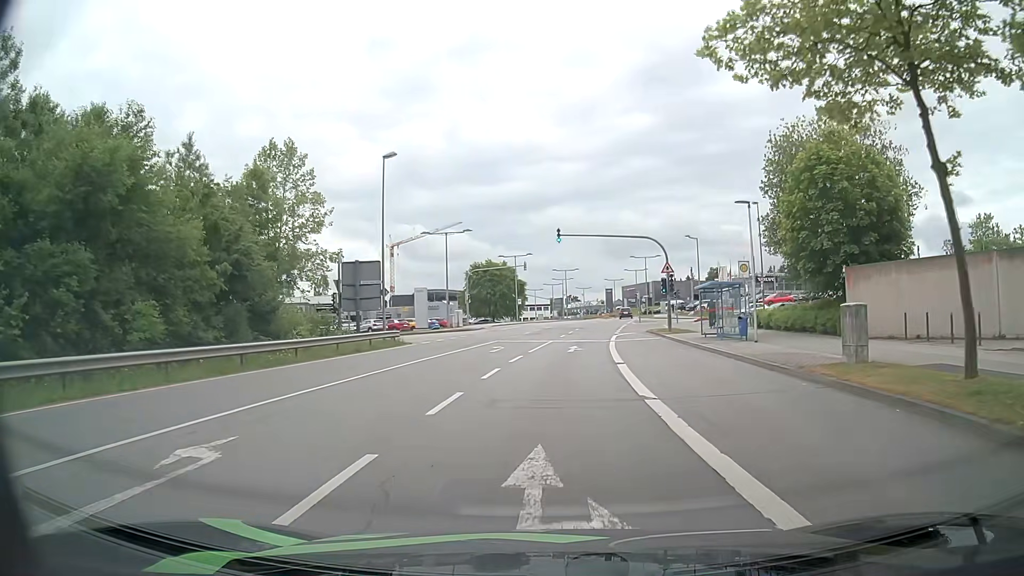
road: secondary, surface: asphalt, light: Day
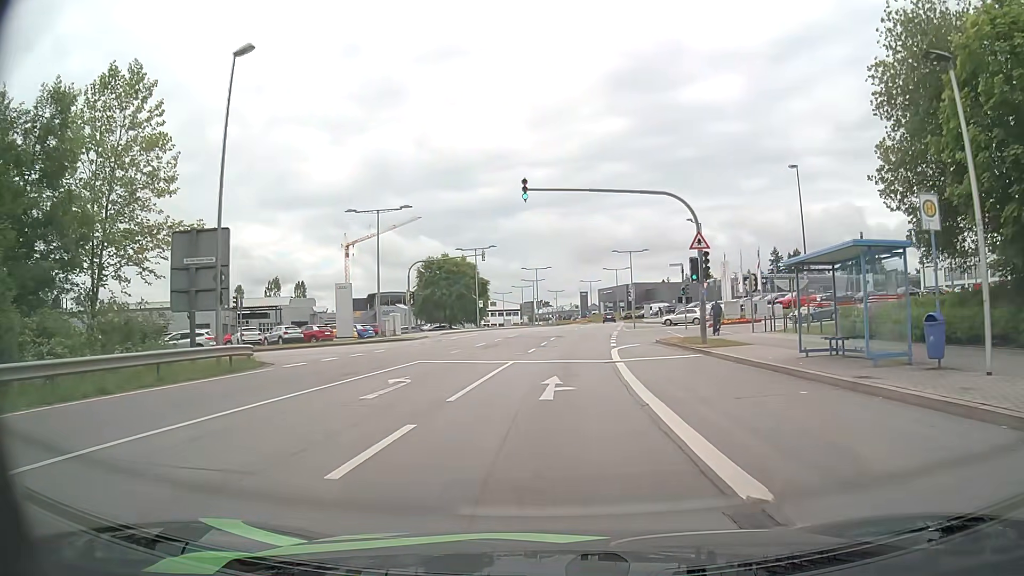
(+0.5, +15.8) m; +3°
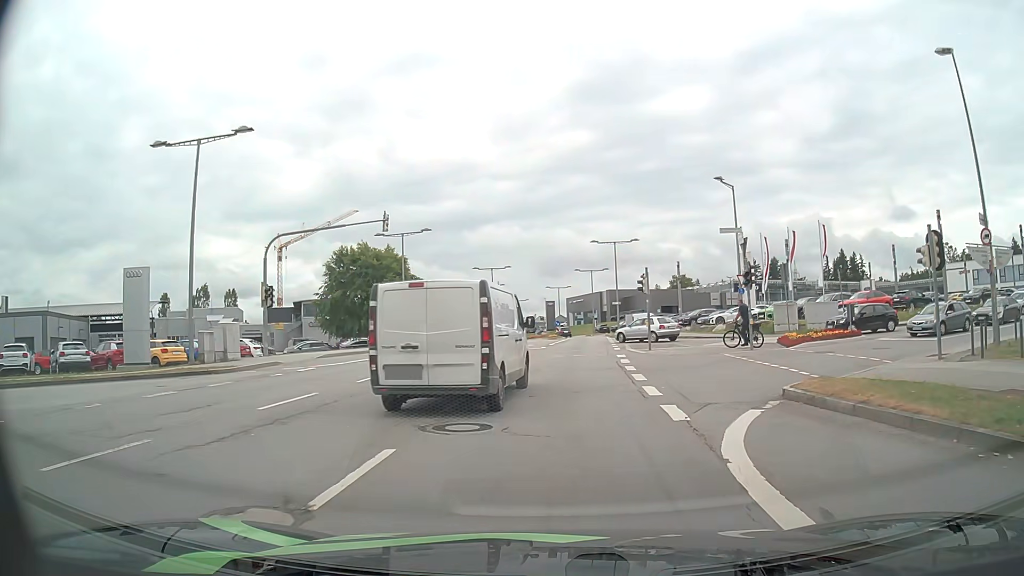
(+0.7, +21.9) m; +3°
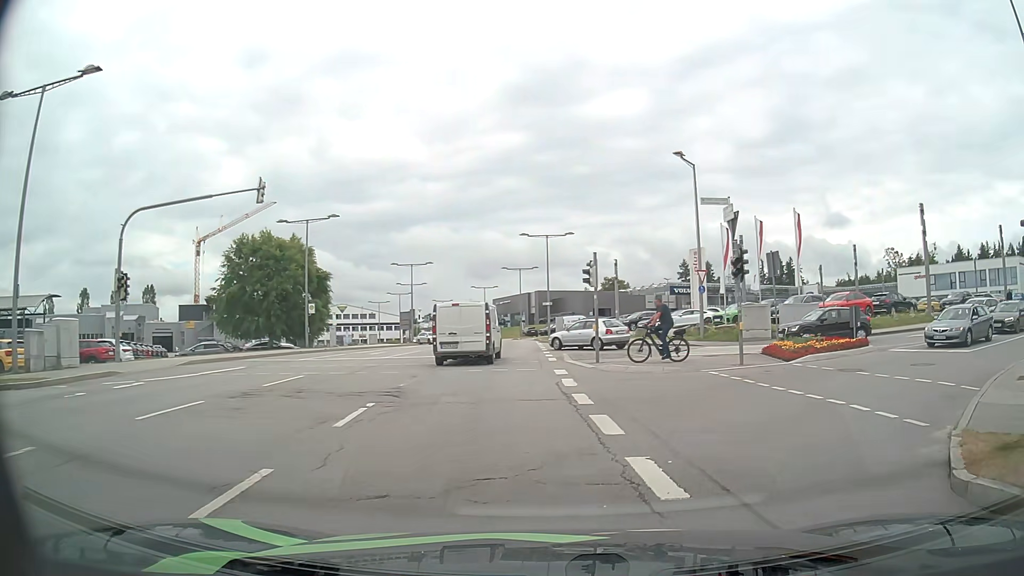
(+0.2, +7.0) m; +6°
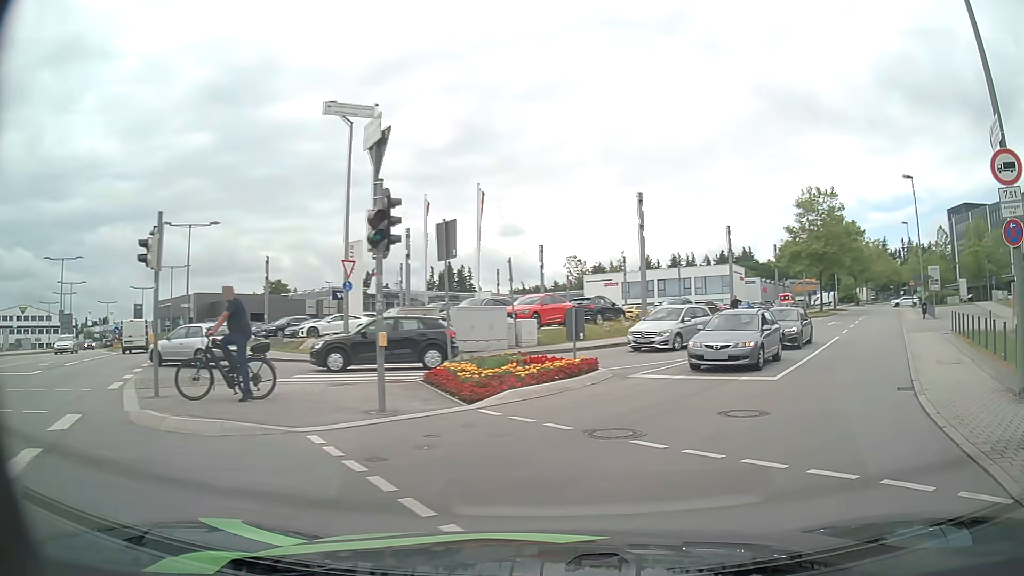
(+2.0, +8.3) m; +27°
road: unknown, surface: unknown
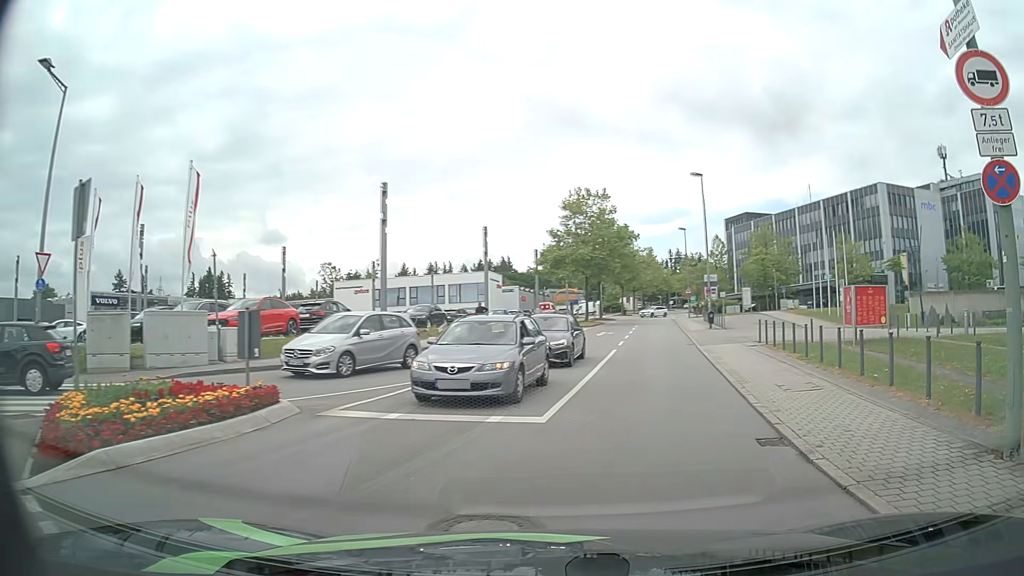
(+1.0, +5.0) m; +22°
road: residential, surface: asphalt
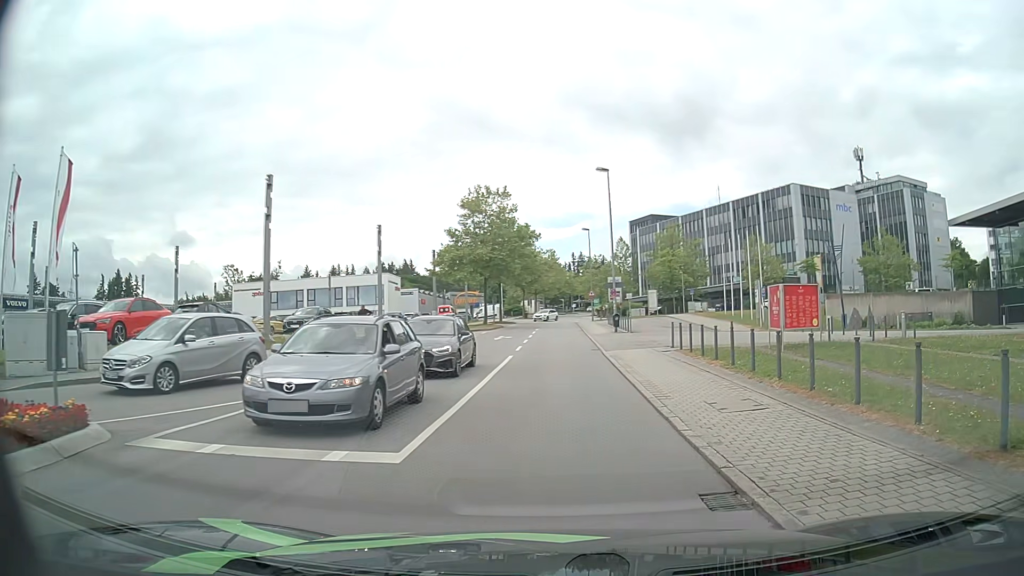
(+0.2, +2.5) m; +7°
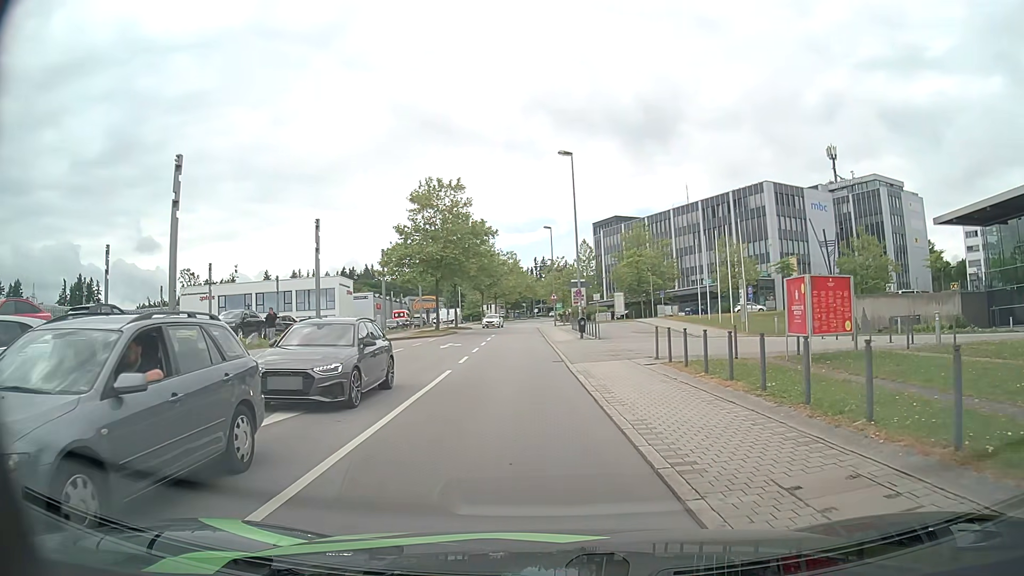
(+0.3, +5.3) m; +2°
(0, +10) (-1, +20) (-1, +30) (-1, +40) (-1, +50) (-1, +60) (-1, +70) (-1, +80) (-1, +90) (-1, +100) m
